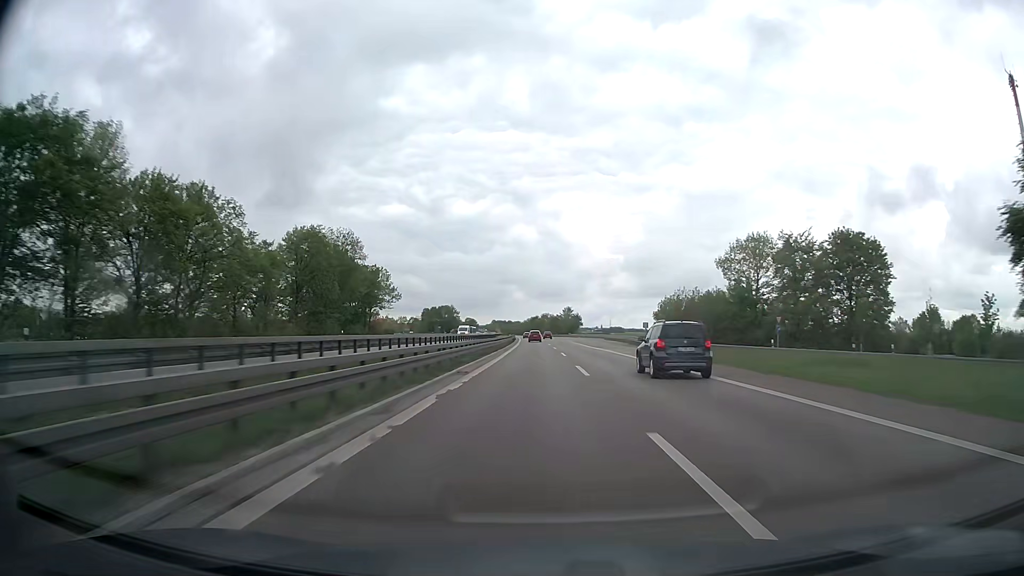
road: trunk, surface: asphalt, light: Day
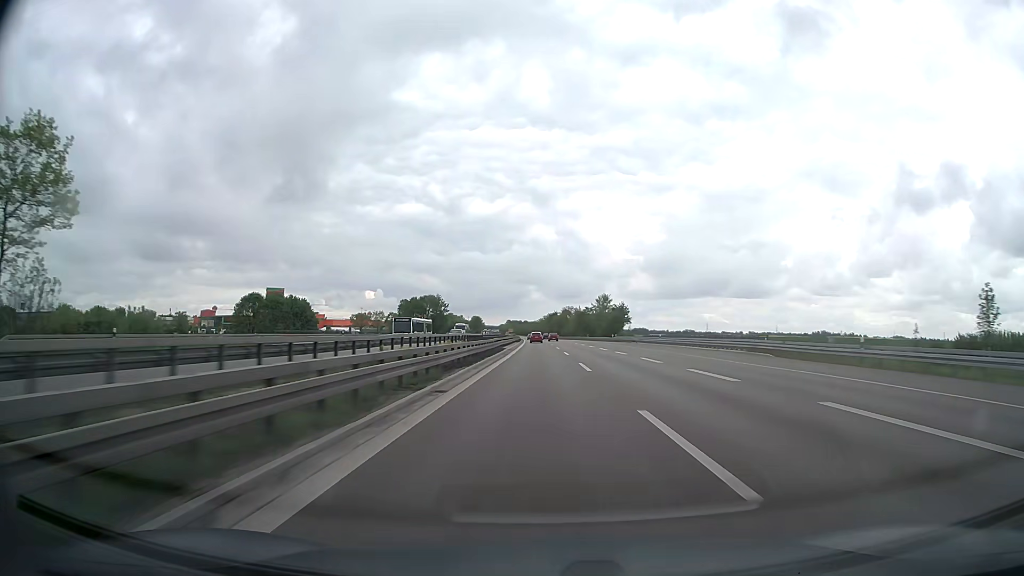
(-1.3, +87.7) m; -2°
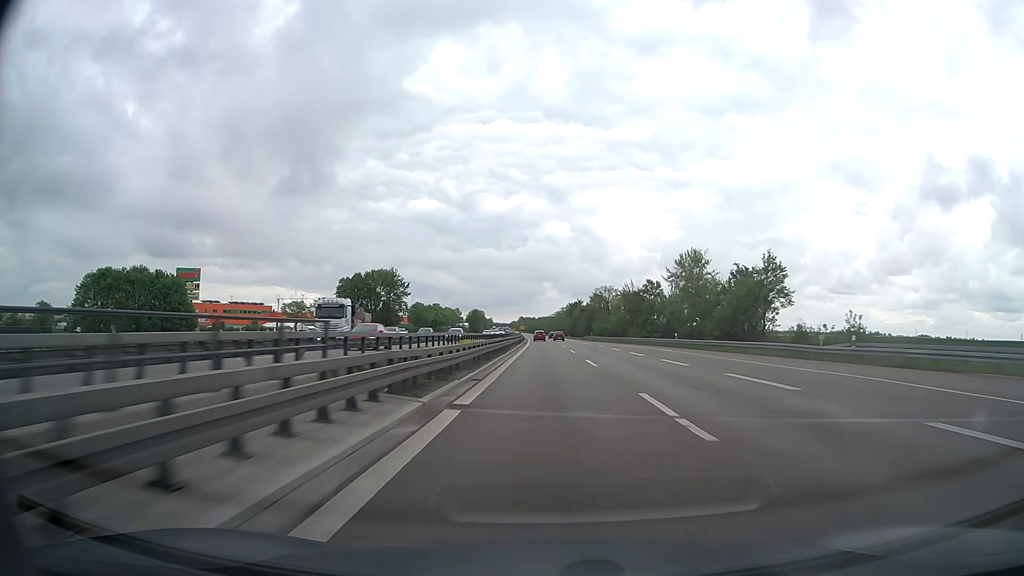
(-0.9, +87.2) m; -1°
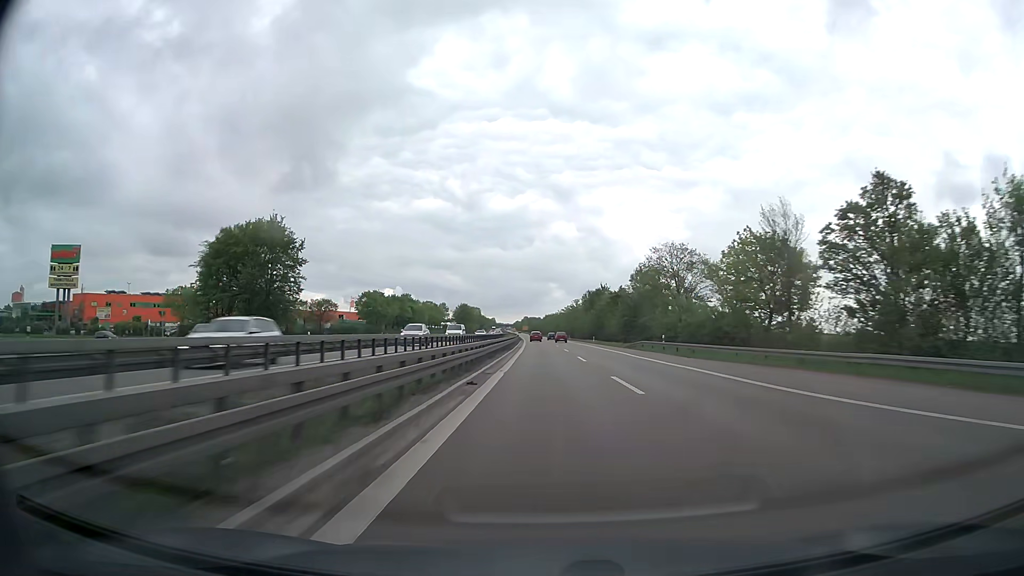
(-0.3, +65.6) m; -1°
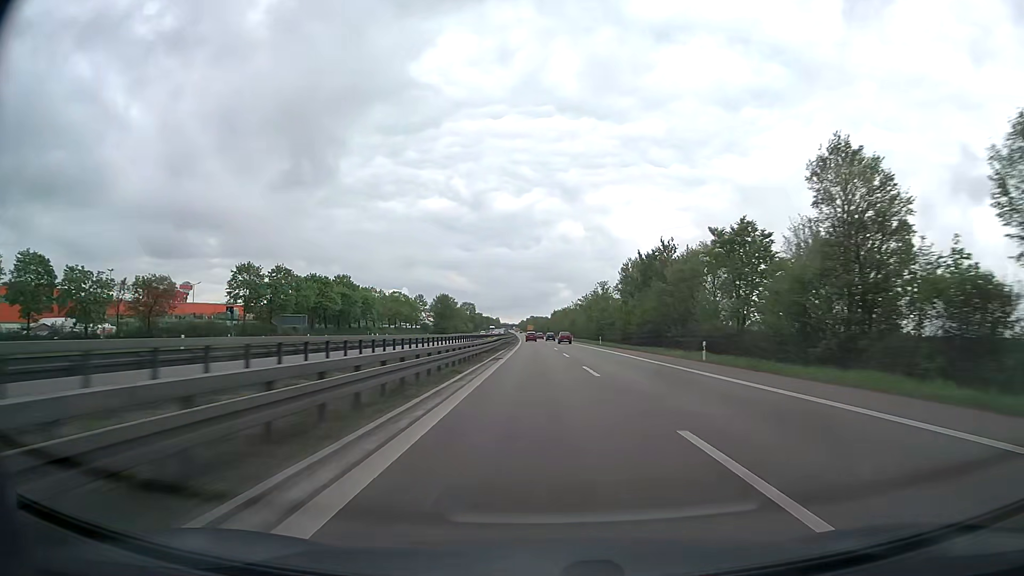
(-0.2, +66.2) m; -1°
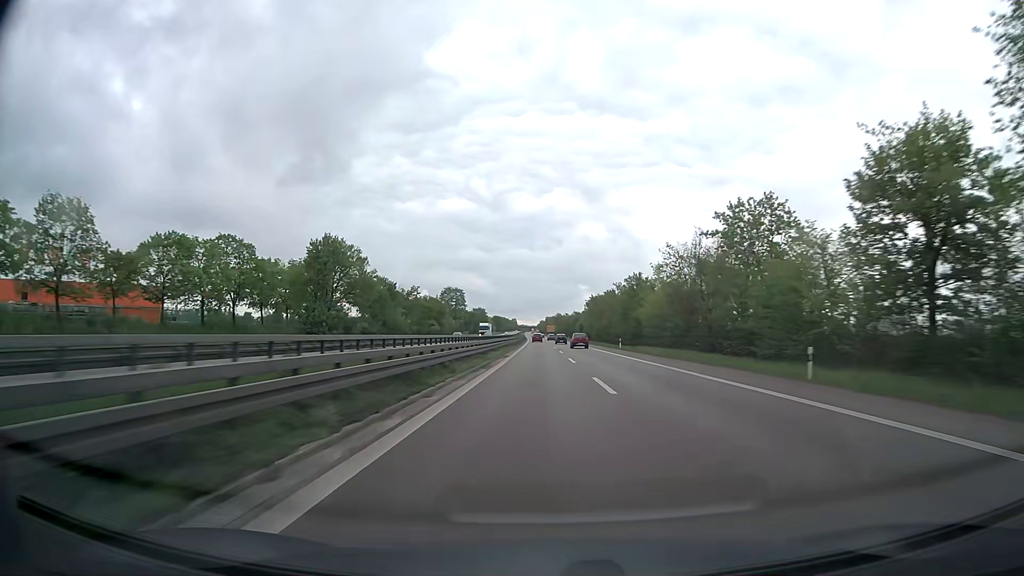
(-1.8, +113.2) m; -2°
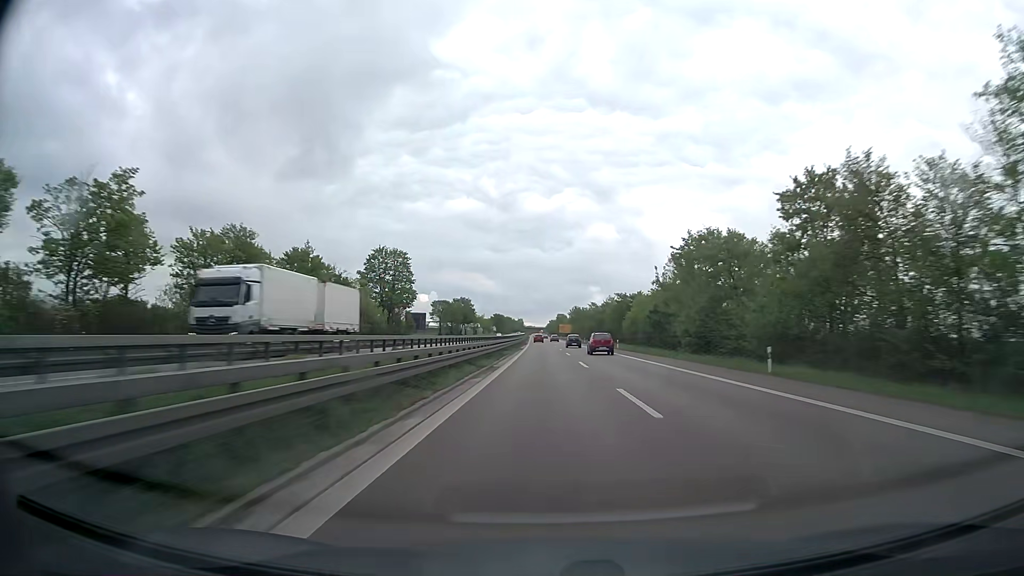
(-0.8, +95.1) m; -1°
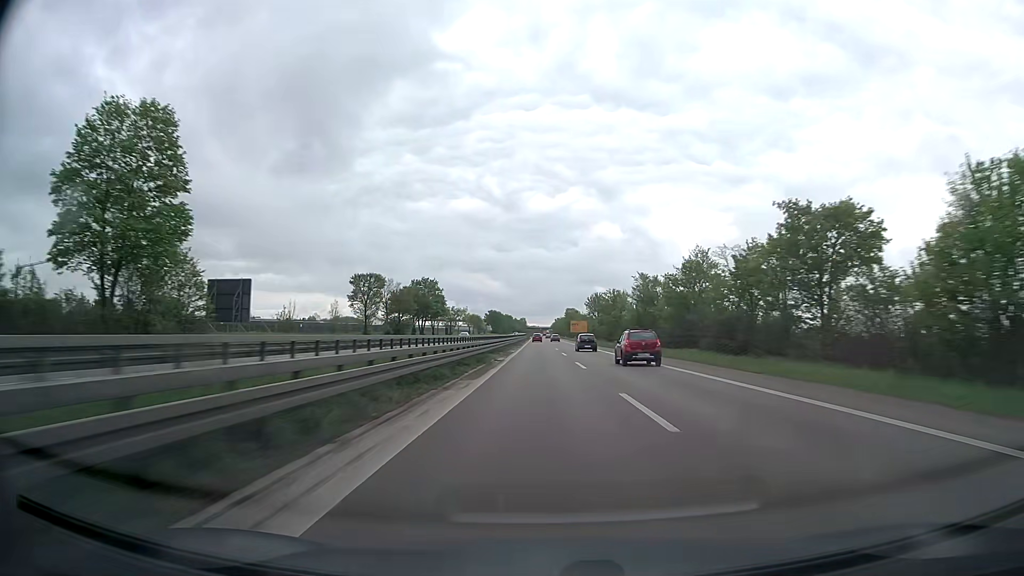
(-0.2, +74.2) m; 0°
(0, +10) (0, +20) (0, +30) (0, +40) (0, +50) (0, +60) (0, +70) (0, +80) (-1, +90) (-1, +100) m
